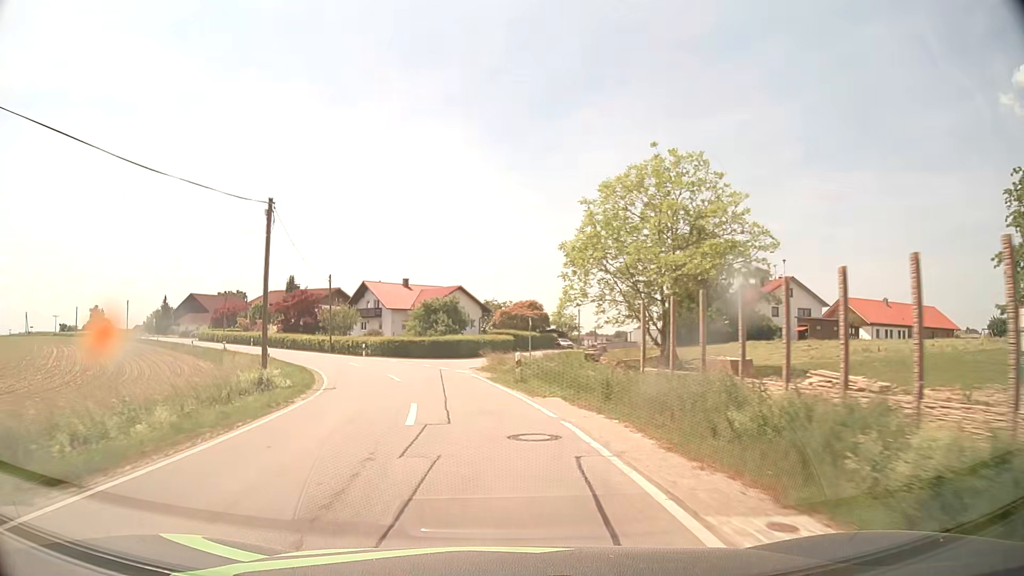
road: tertiary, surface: asphalt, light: Day
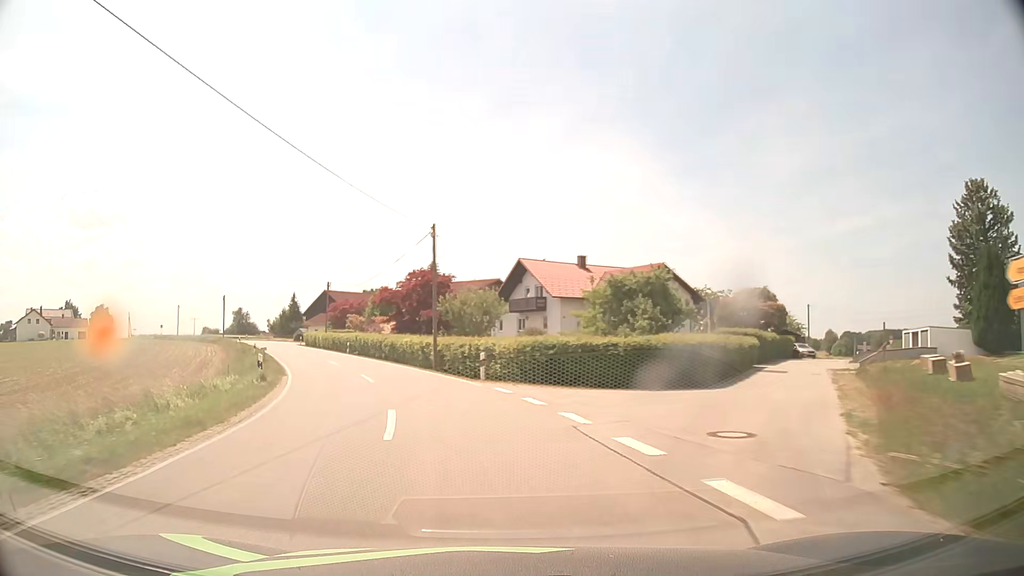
(-3.0, +26.2) m; -15°
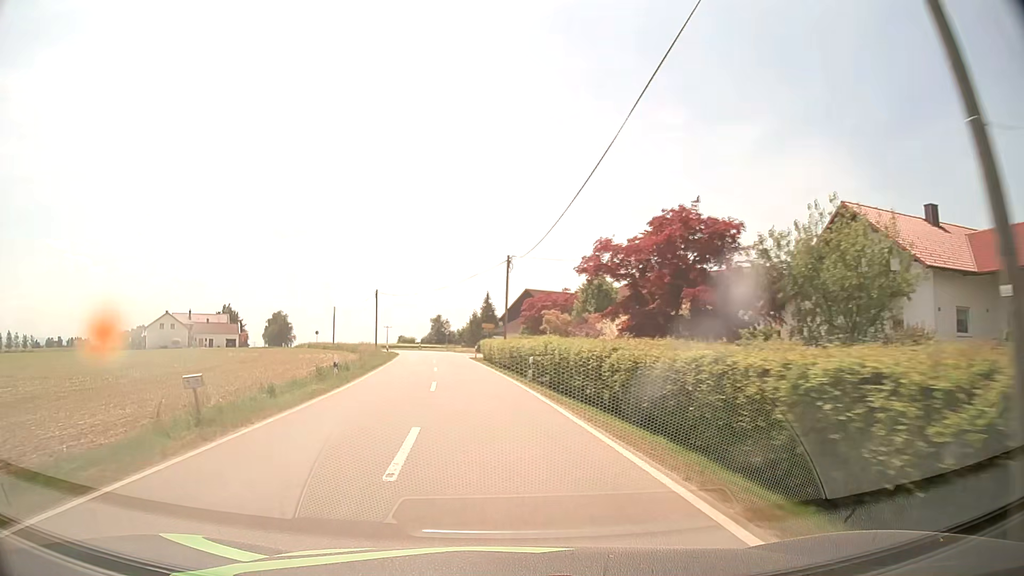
(-4.6, +26.4) m; -18°
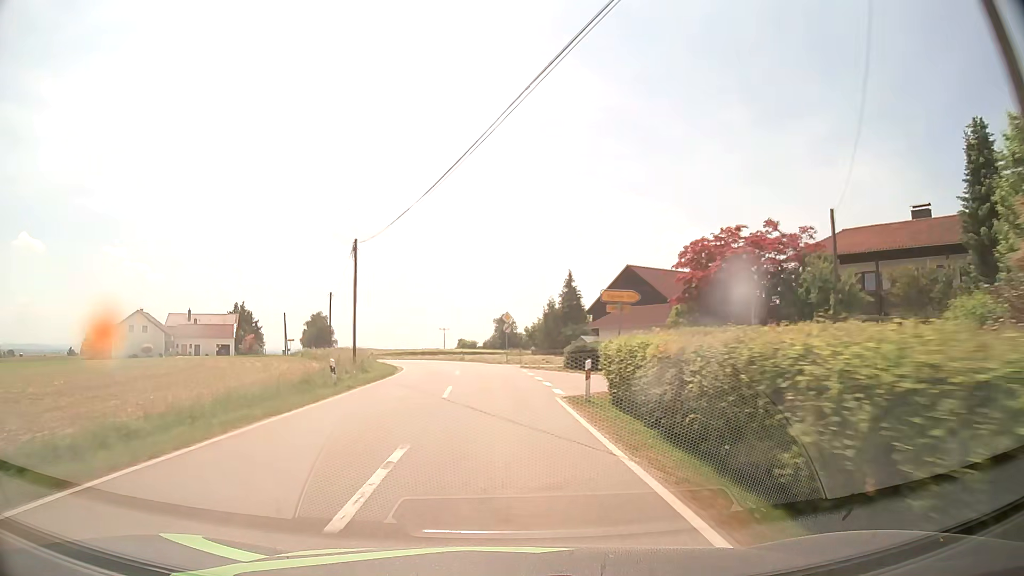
(-2.7, +37.3) m; -6°
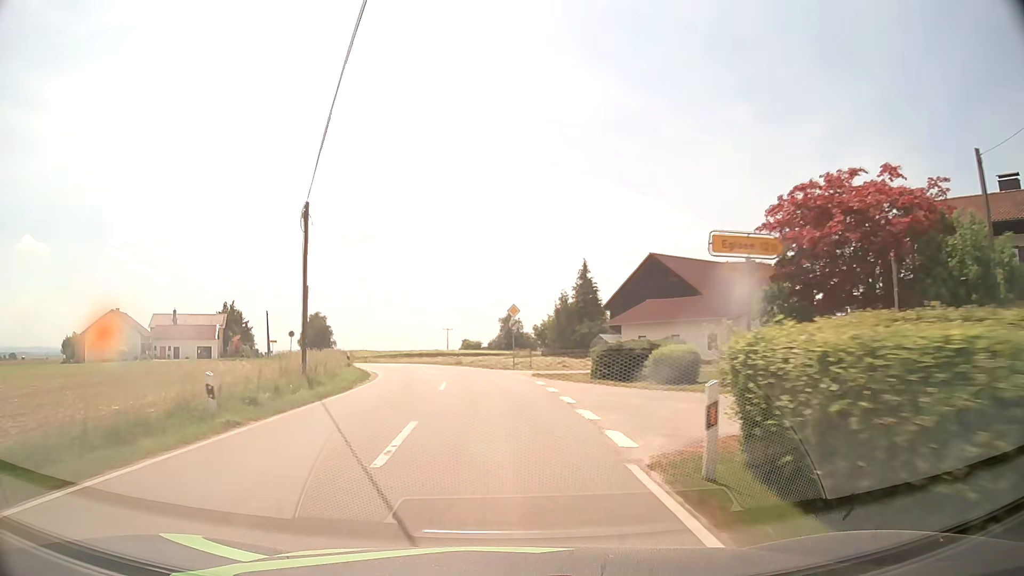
(0.0, +9.5) m; 0°
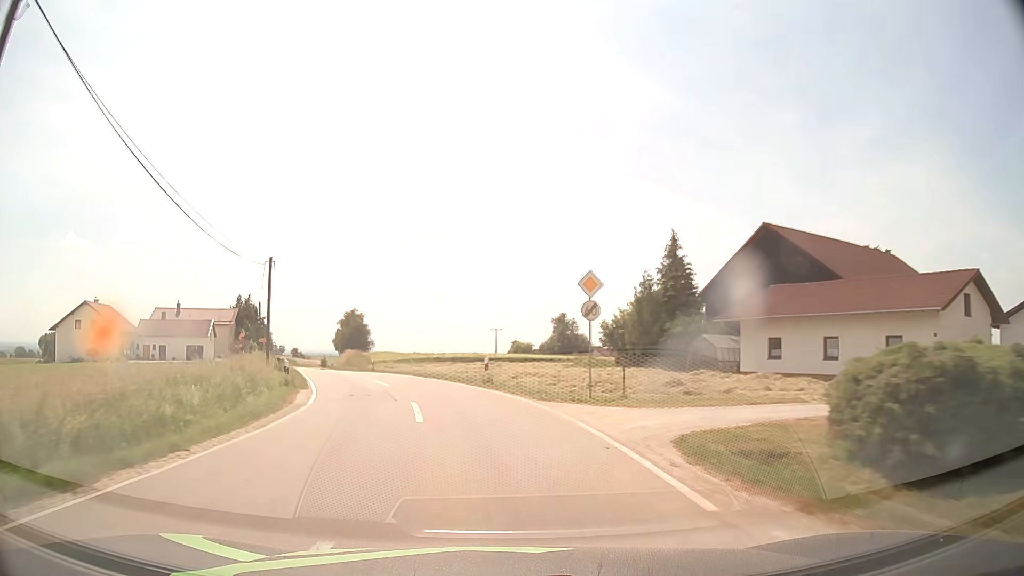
(-0.4, +18.8) m; -4°
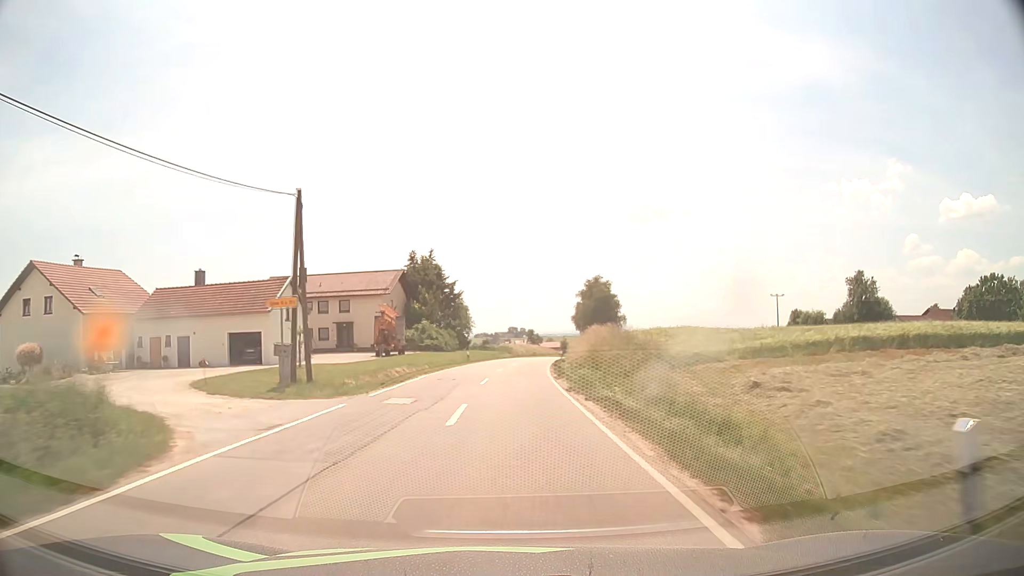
(-10.8, +47.6) m; -21°
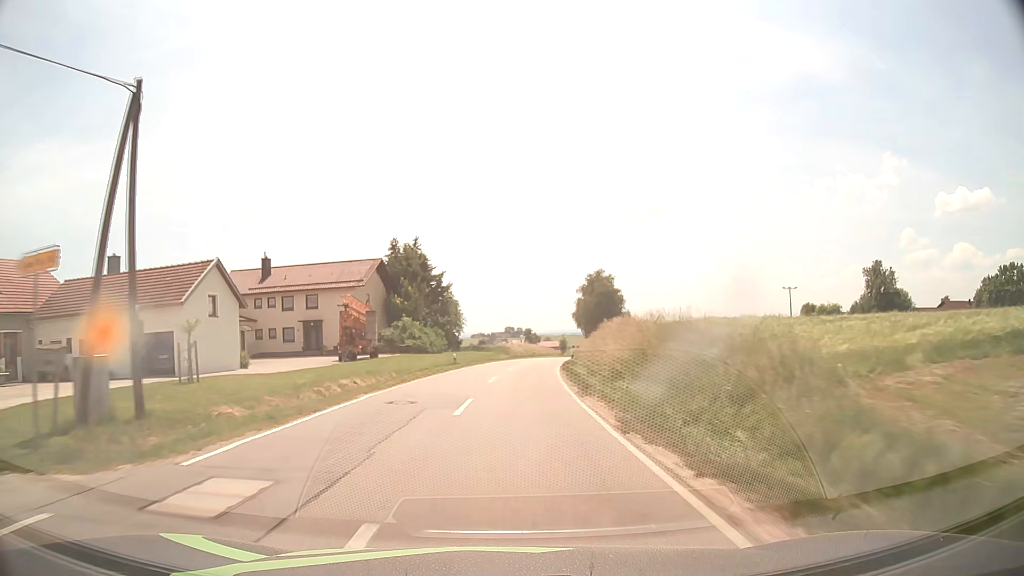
(0.0, +10.8) m; 0°
(0, +10) (0, +20) (+1, +30) (+1, +40) (+2, +50) (+4, +60) (+5, +70) (+7, +80) (+8, +89) (+10, +99) m
